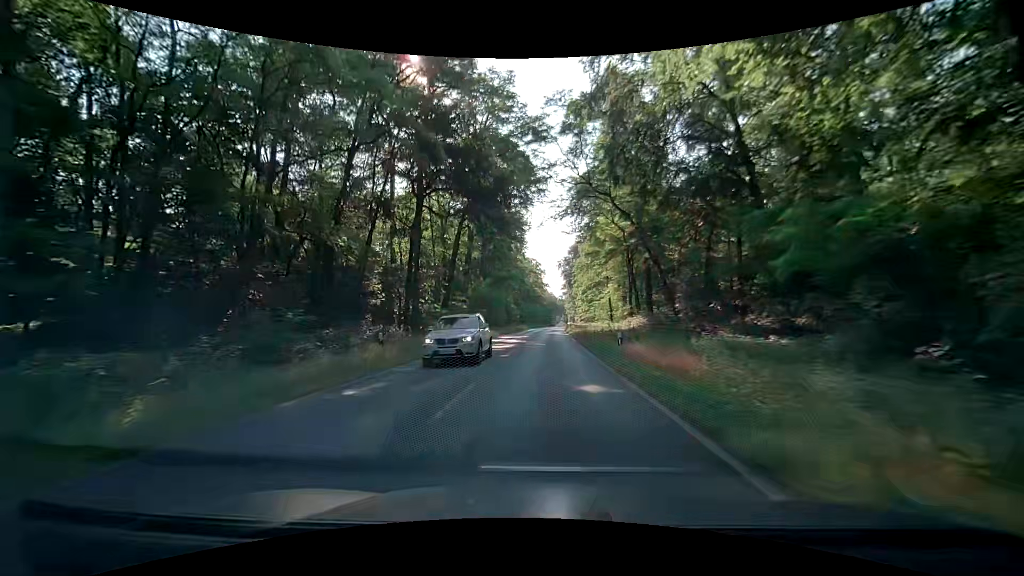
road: primary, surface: asphalt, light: Day
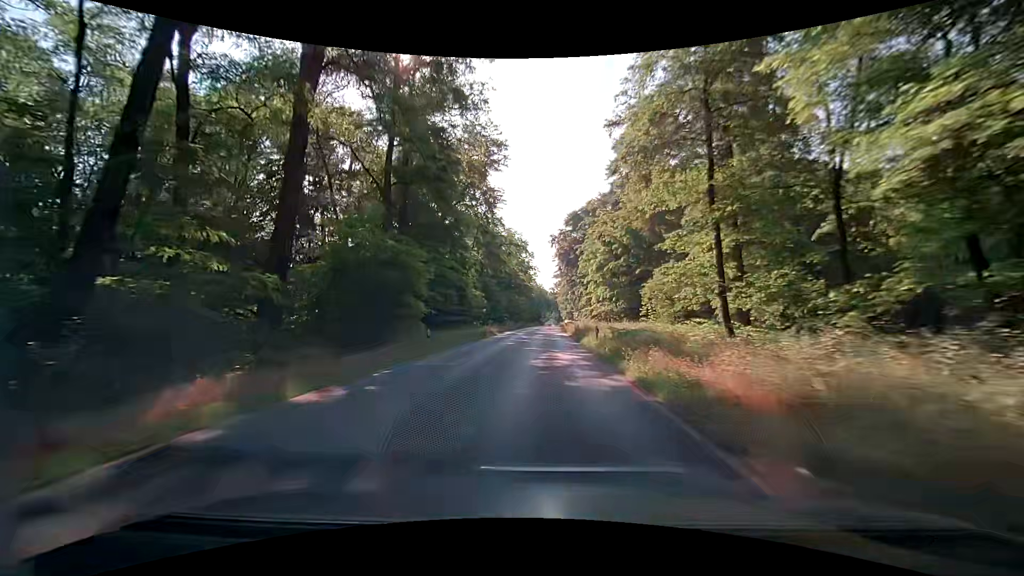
(+0.6, +43.1) m; +2°
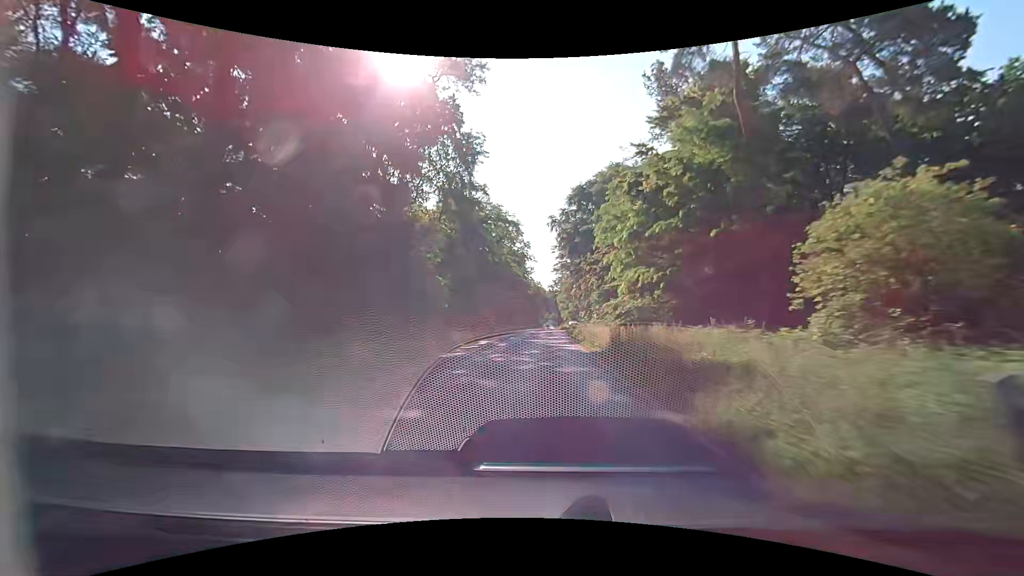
(-0.2, +21.6) m; 0°
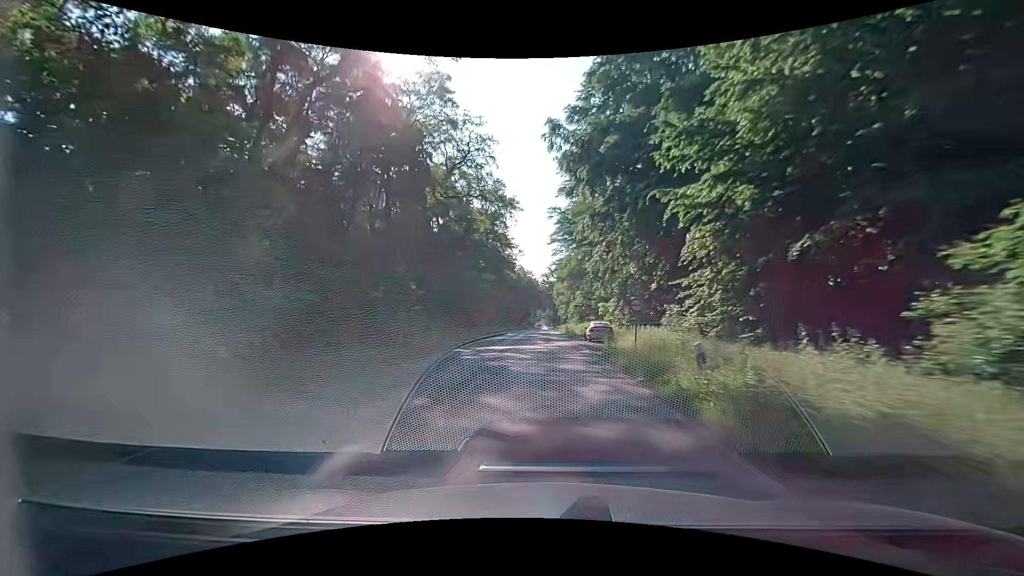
(+0.4, +43.2) m; +1°
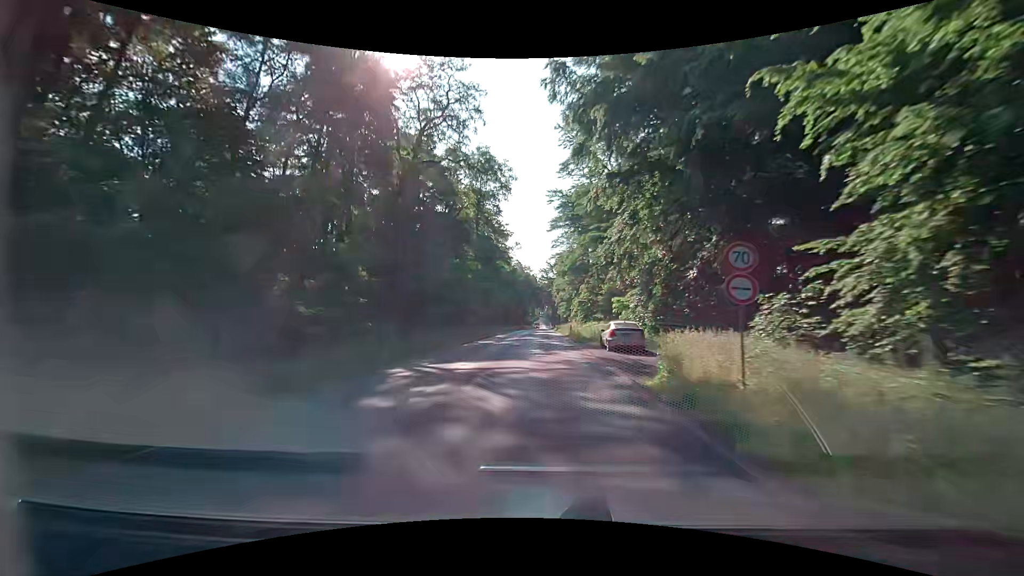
(+0.1, +10.8) m; 0°
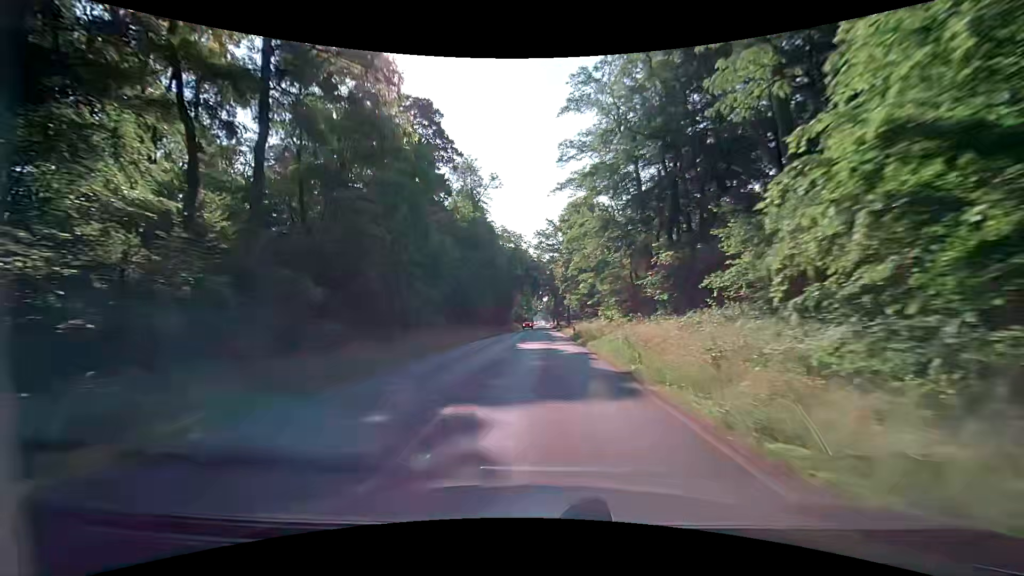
(+0.1, +54.0) m; 0°
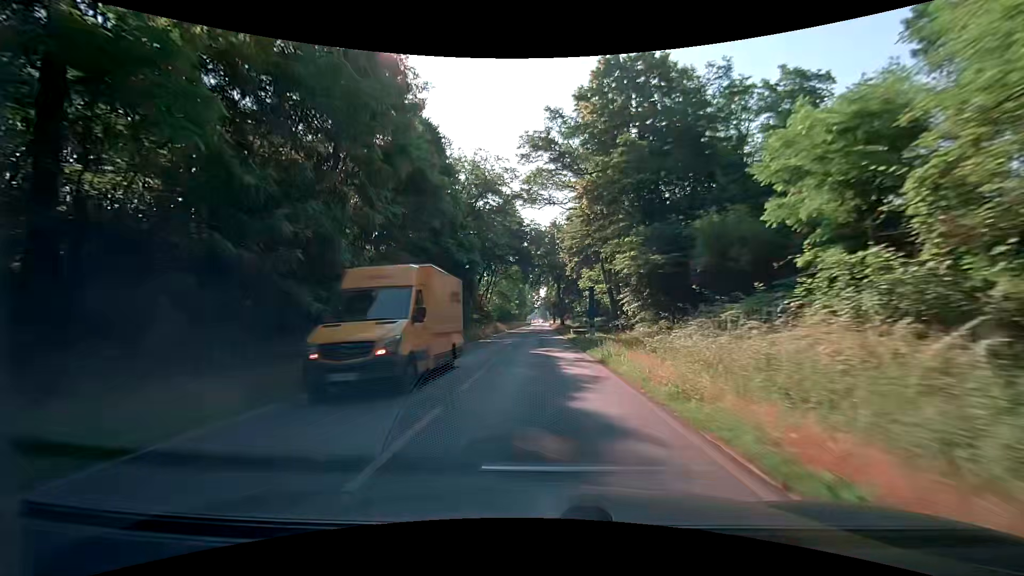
(+0.4, +43.4) m; +1°
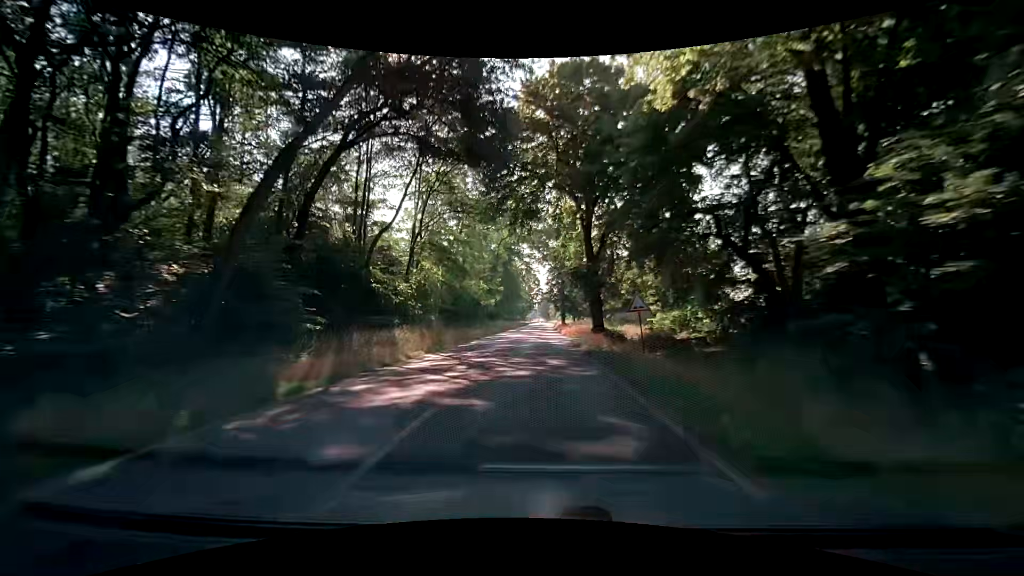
(-0.2, +54.2) m; -1°
(0, +10) (0, +20) (0, +30) (0, +40) (0, +50) (0, +60) (0, +70) (0, +80) (+1, +90) (+1, +100) m
